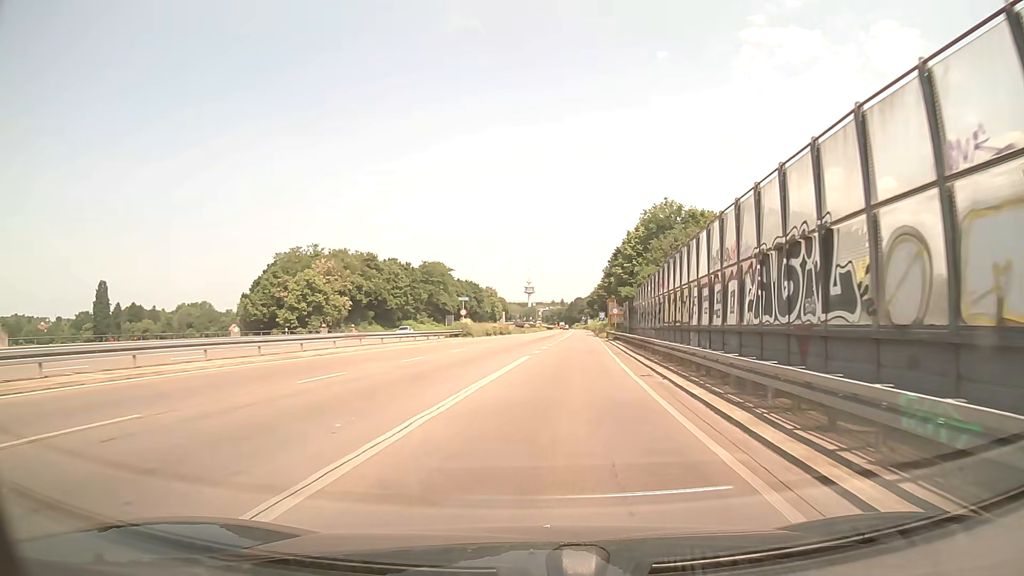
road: trunk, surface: asphalt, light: Day
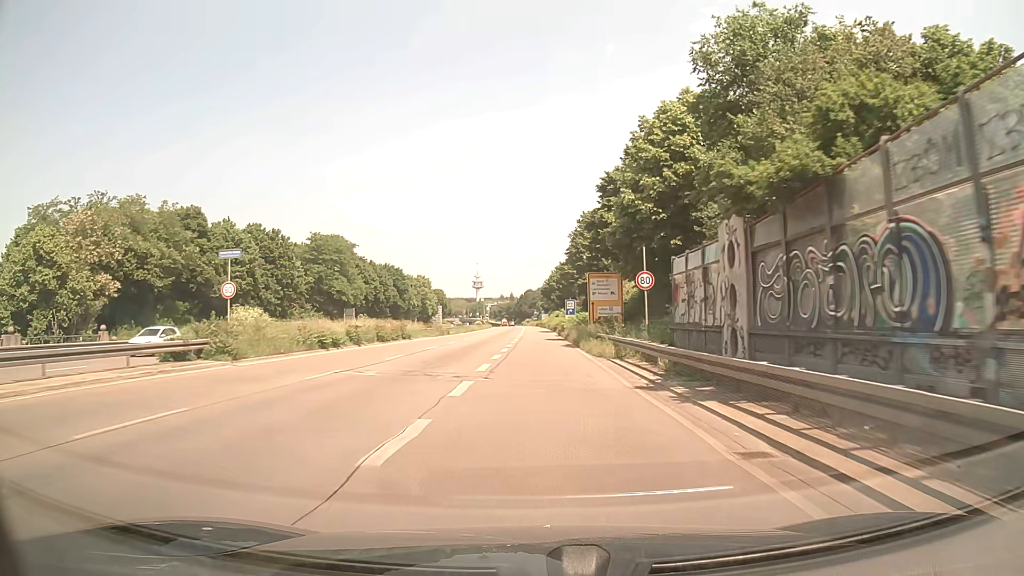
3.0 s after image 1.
(+2.8, +43.3) m; +4°
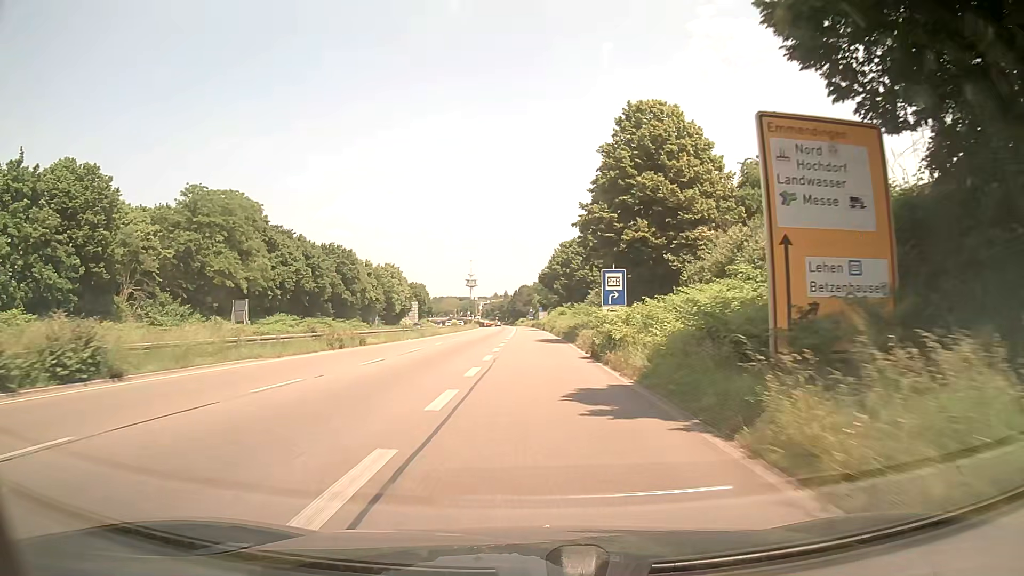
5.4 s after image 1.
(+0.3, +39.0) m; 0°
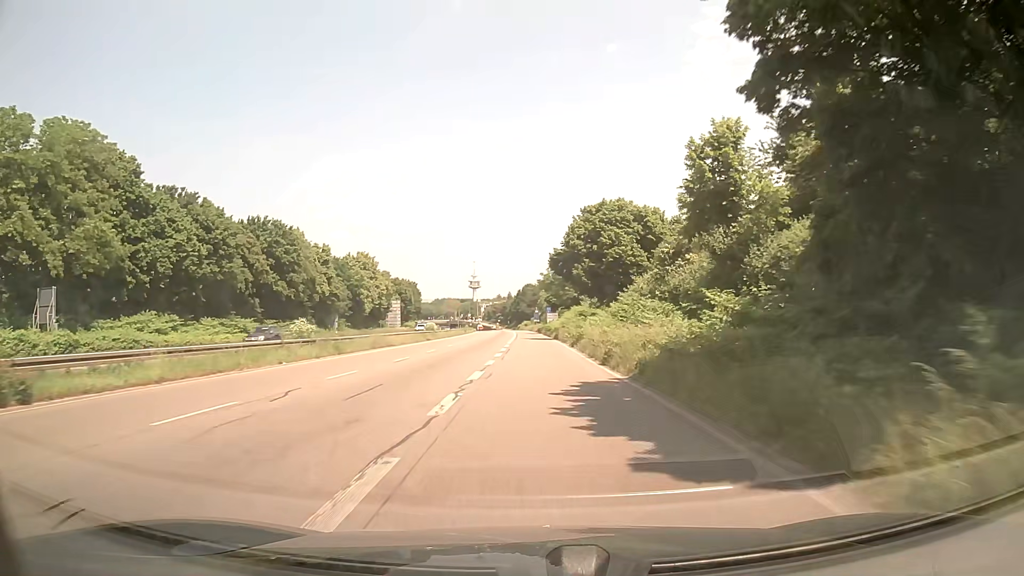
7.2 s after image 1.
(+0.2, +31.1) m; 0°
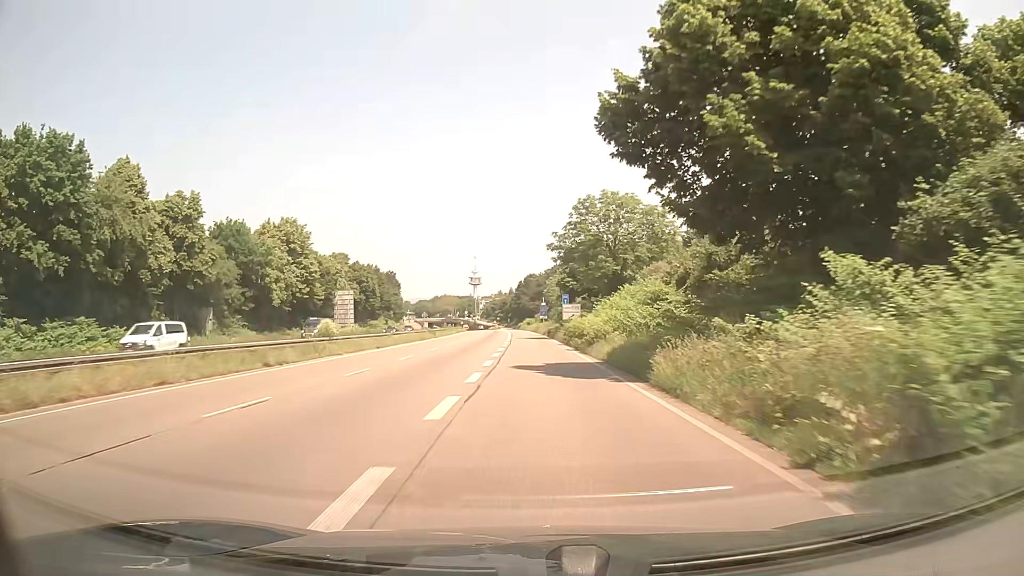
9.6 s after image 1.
(-0.2, +43.4) m; 0°
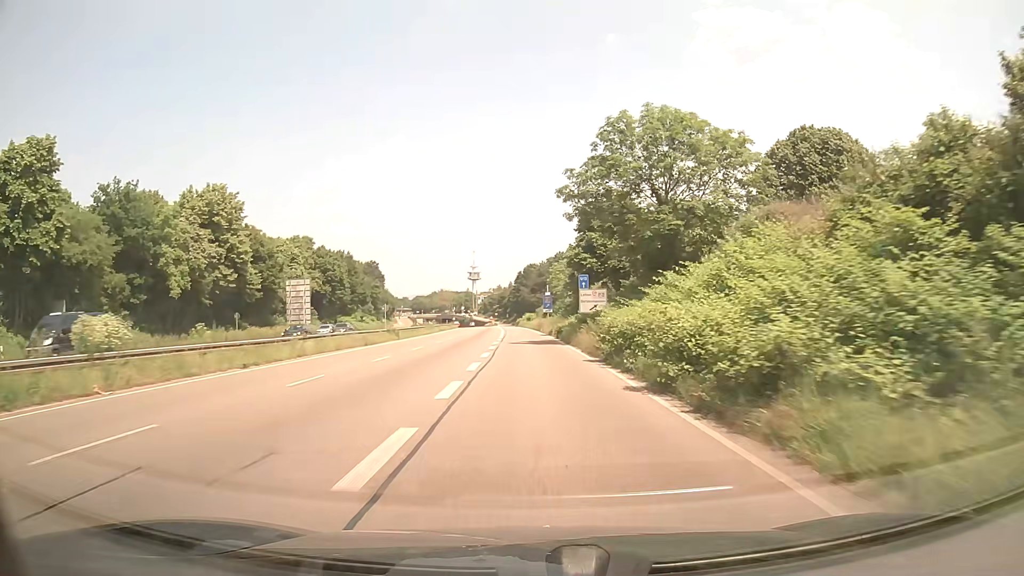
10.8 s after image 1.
(-0.1, +22.3) m; -1°
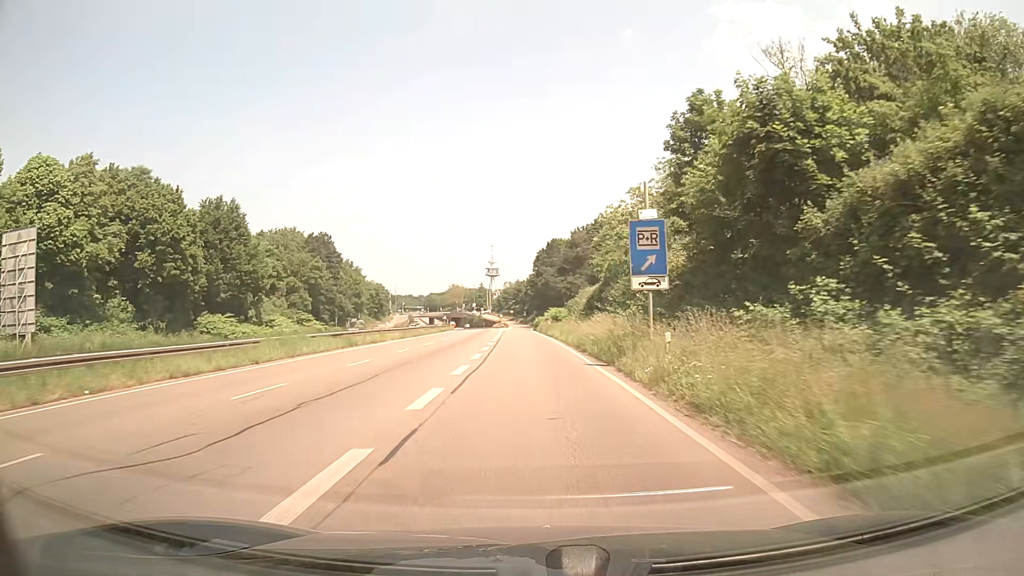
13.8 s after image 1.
(-0.3, +56.5) m; -2°
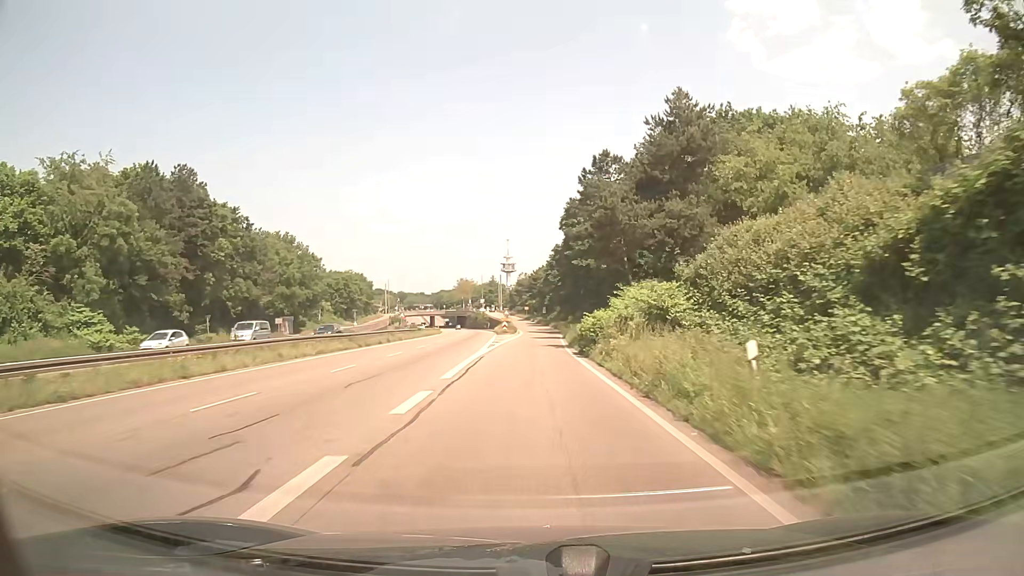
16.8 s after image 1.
(-0.7, +55.3) m; -1°
(0, +10) (0, +20) (0, +30) (0, +40) (+1, +50) (+1, +60) (+1, +70) (+2, +80) (+2, +90) (+2, +100) m
